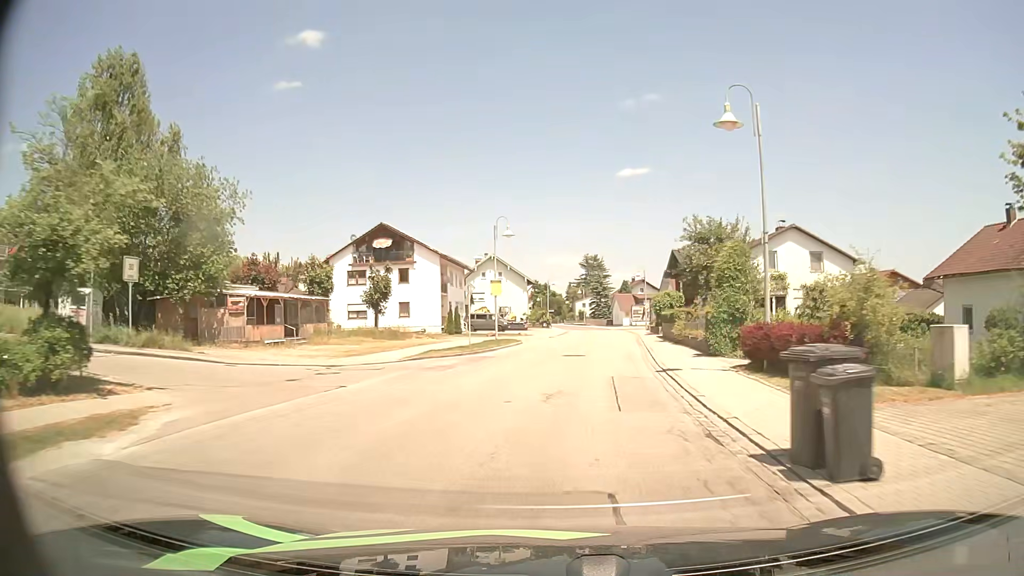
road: secondary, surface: asphalt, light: Day
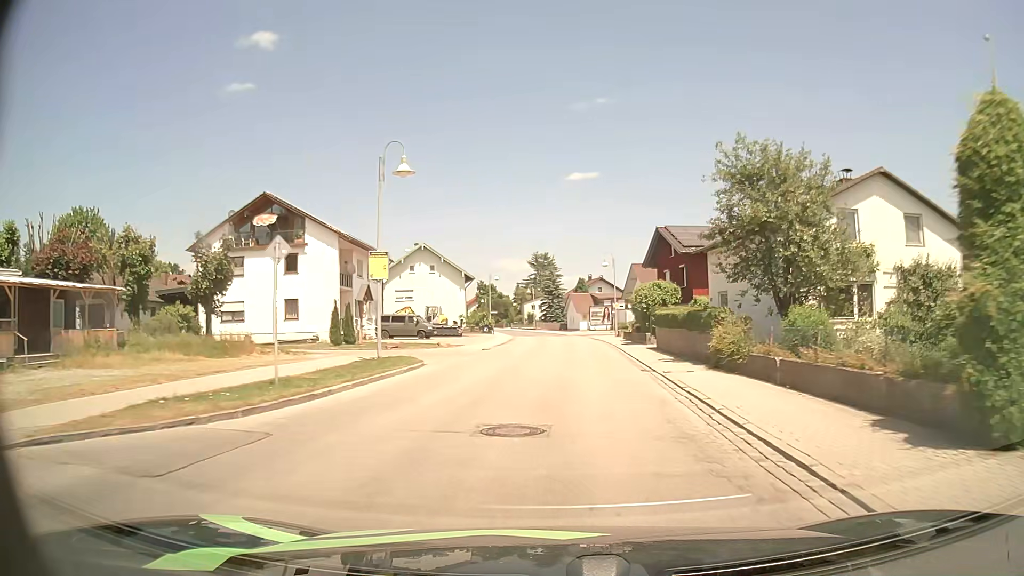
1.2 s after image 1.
(+0.7, +17.0) m; +4°
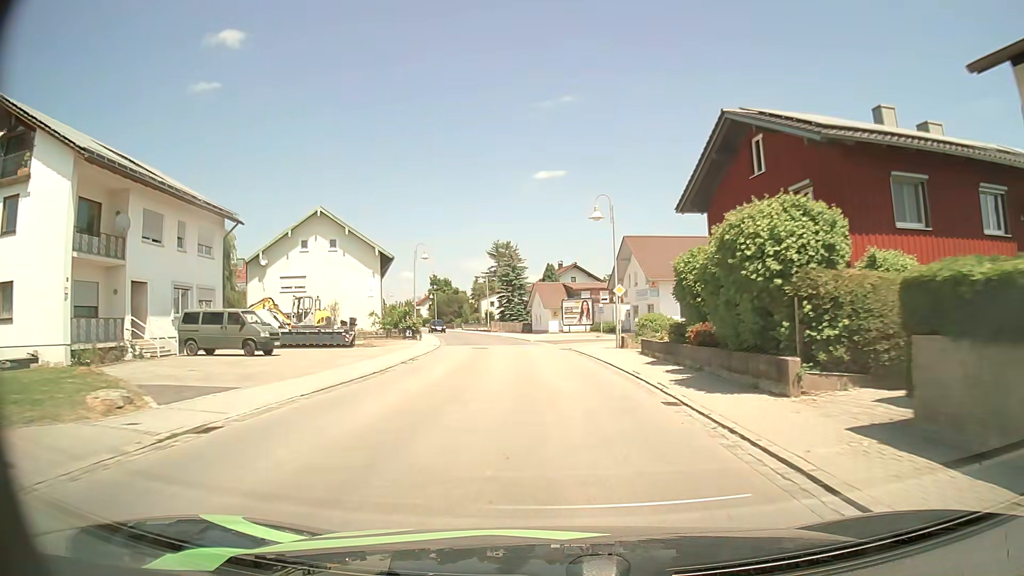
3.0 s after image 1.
(+1.0, +25.3) m; +3°
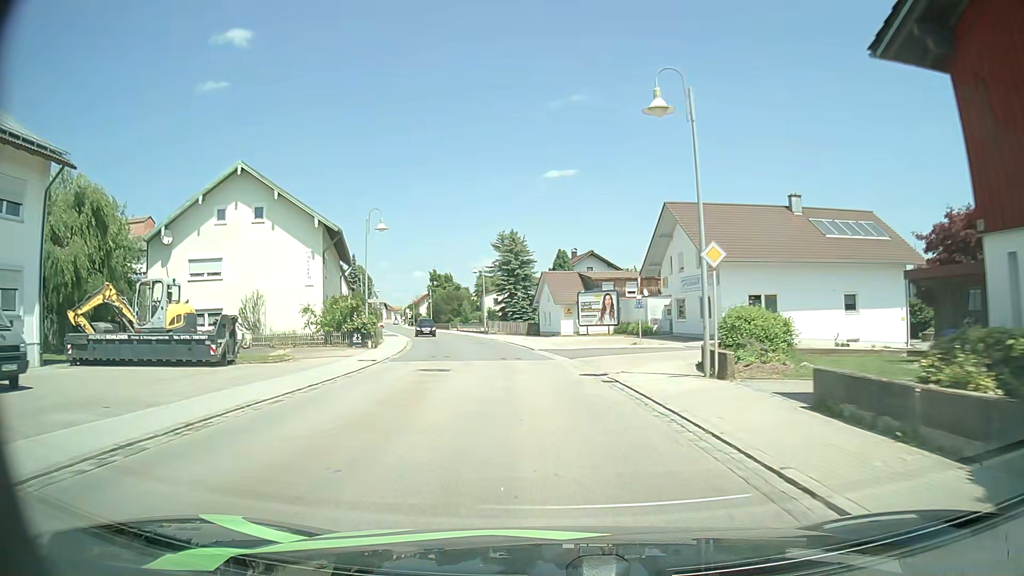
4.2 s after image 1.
(0.0, +15.9) m; -1°
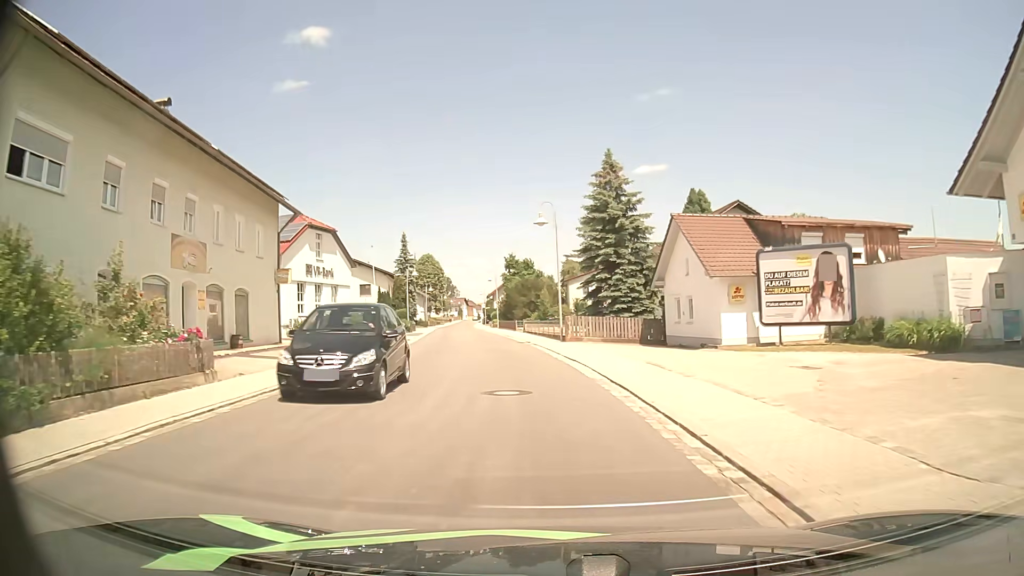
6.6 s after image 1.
(-1.9, +30.1) m; -8°
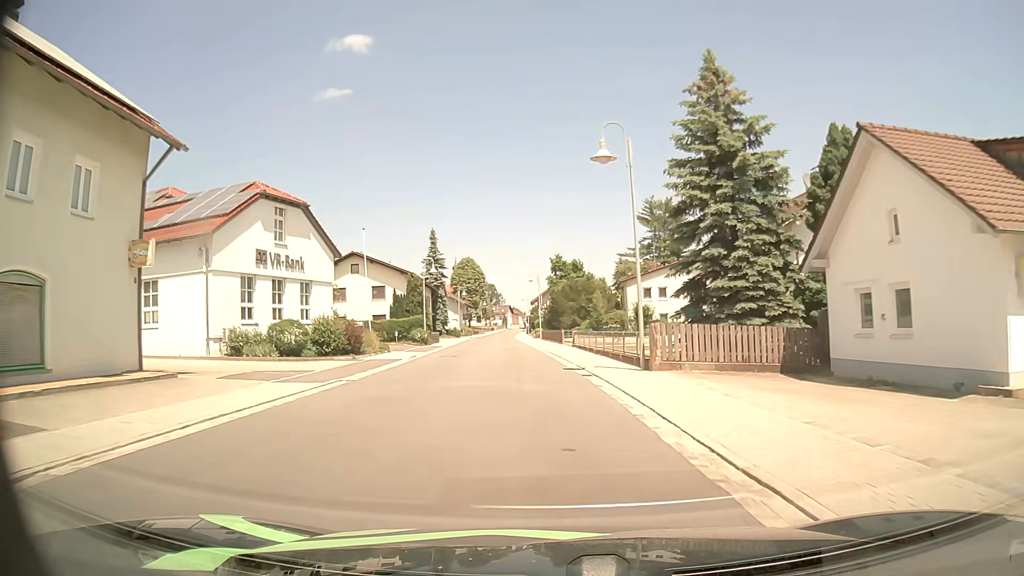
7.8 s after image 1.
(-0.6, +15.0) m; -4°
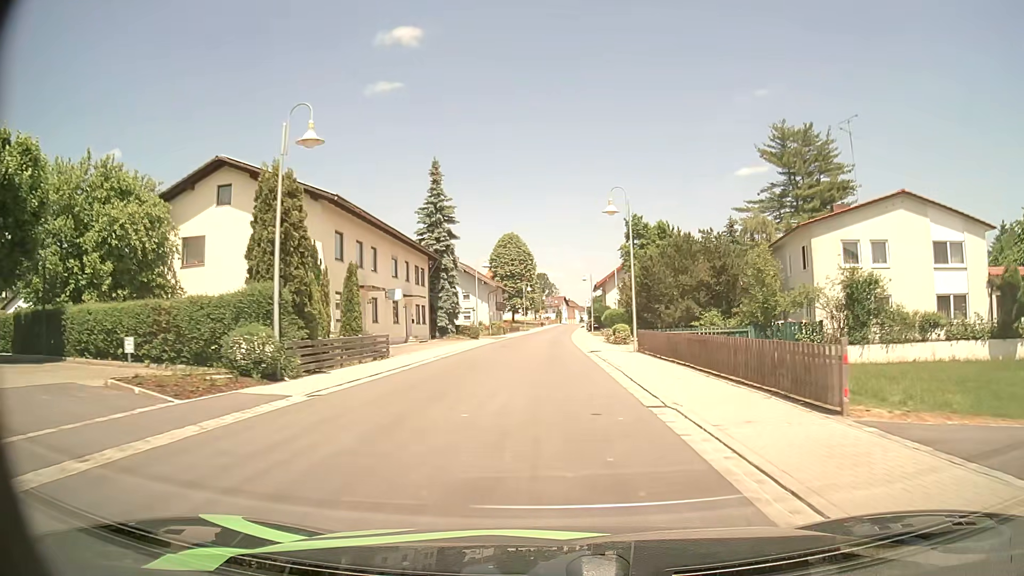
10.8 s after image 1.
(-2.1, +38.7) m; -5°
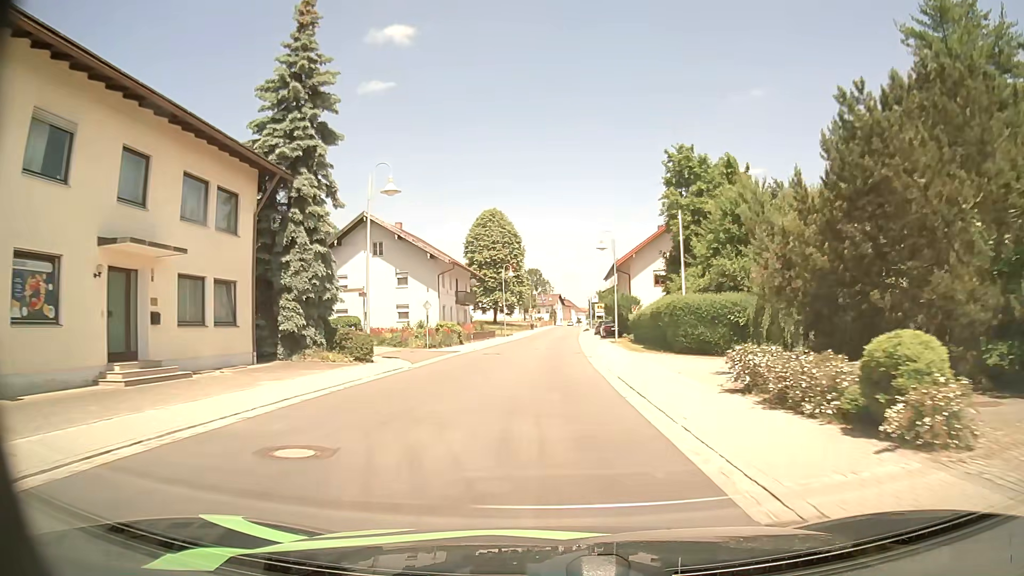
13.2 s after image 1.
(+0.2, +31.9) m; +1°
(0, +10) (0, +20) (0, +30) (+1, +40) (+1, +50) (+1, +60) (+2, +70) (+2, +80) (+2, +90) (+3, +100) m
